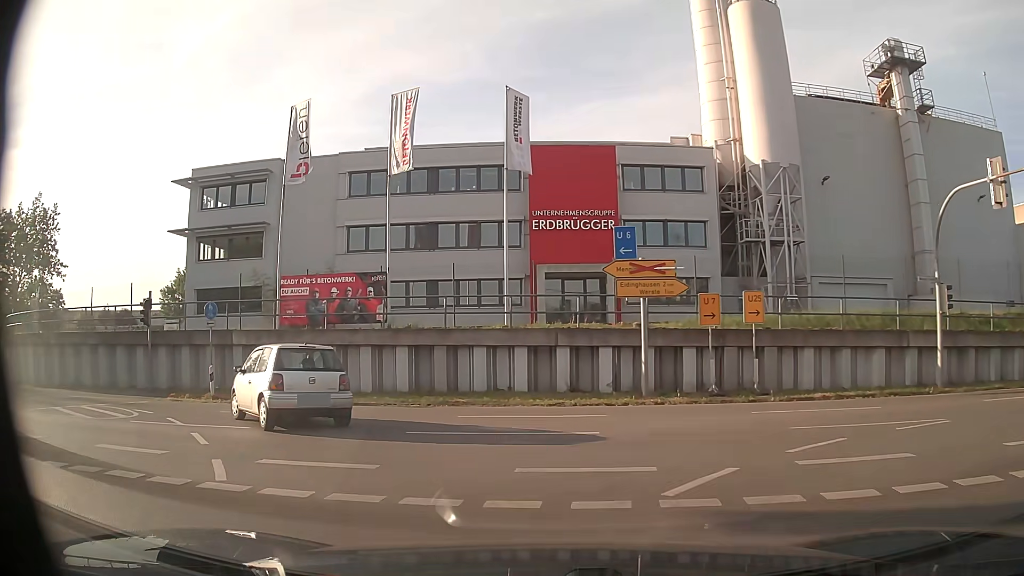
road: secondary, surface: asphalt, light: Day
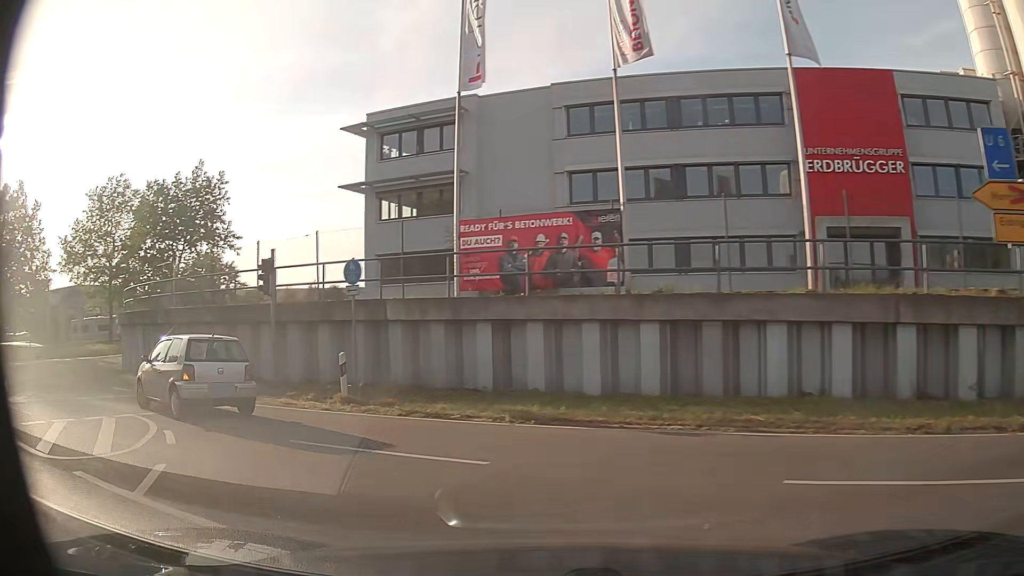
(-1.3, +7.8) m; -21°
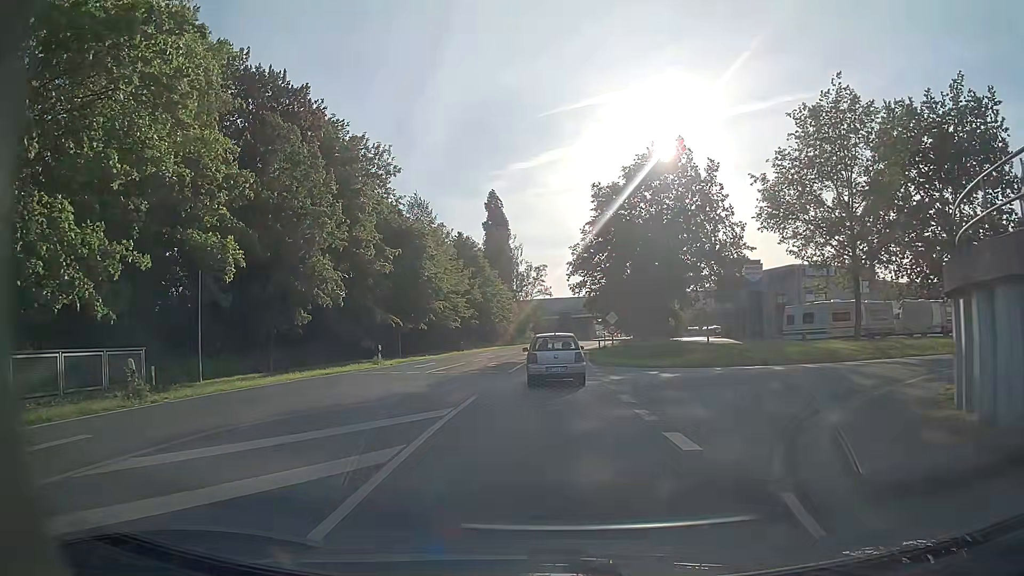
(-12.9, +16.3) m; -61°
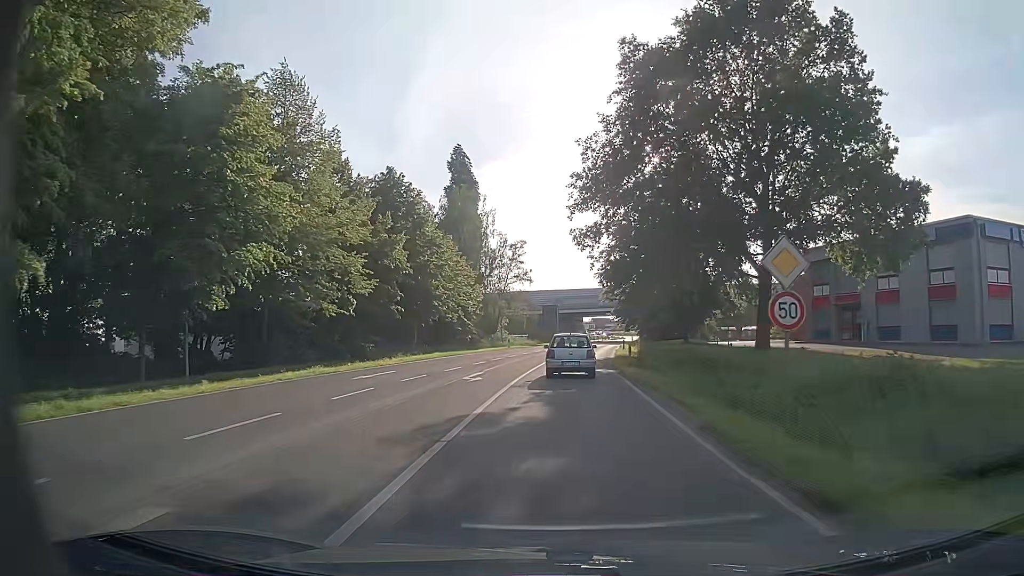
(-0.2, +32.5) m; +2°
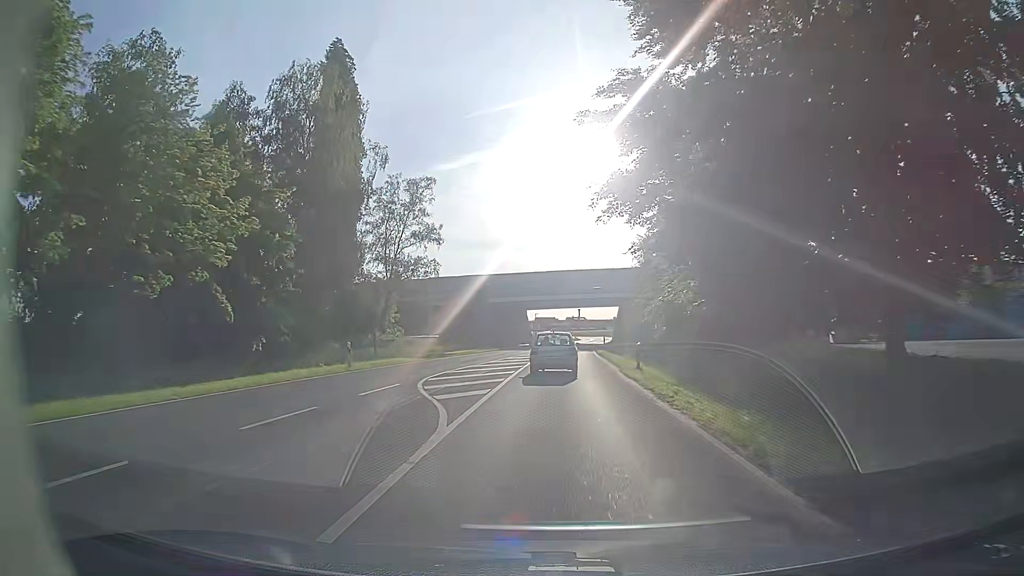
(+1.6, +40.0) m; +4°
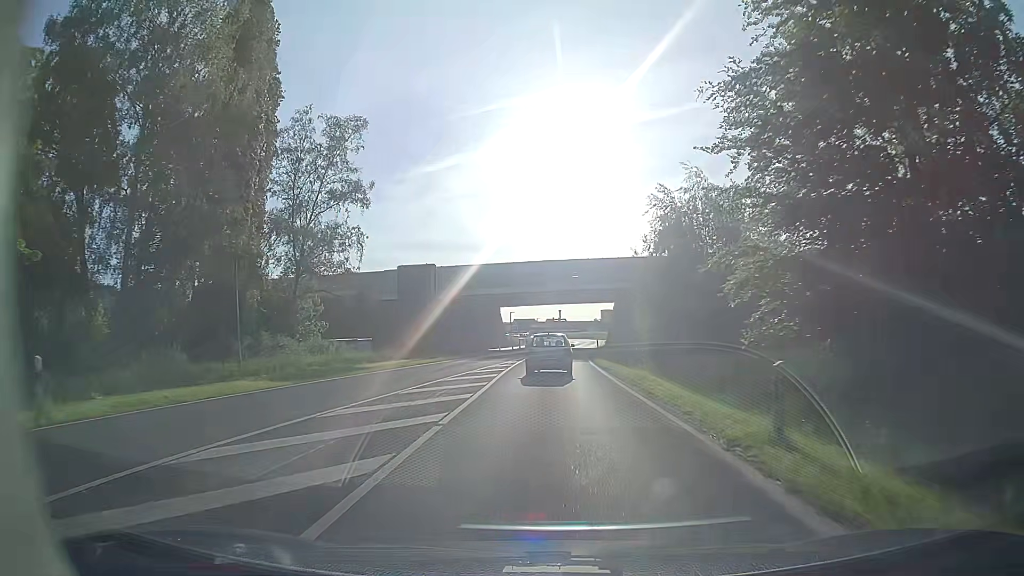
(+0.3, +17.3) m; +2°
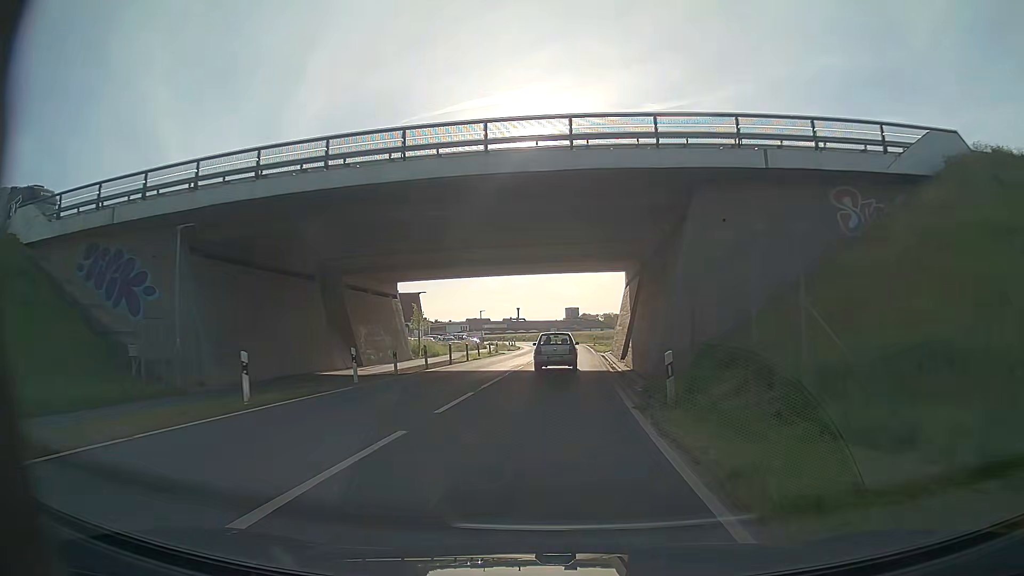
(+1.3, +44.2) m; +4°
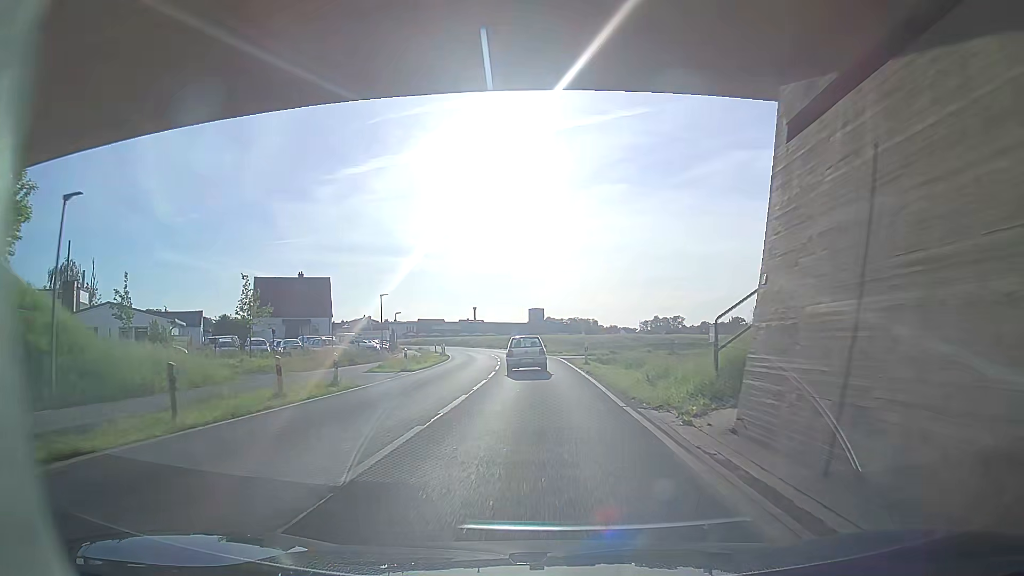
(+0.7, +35.7) m; 0°
(0, +10) (0, +20) (+1, +30) (0, +40) (0, +50) (-1, +60) (-2, +70) (-4, +80) (-6, +89) (-8, +99) m
